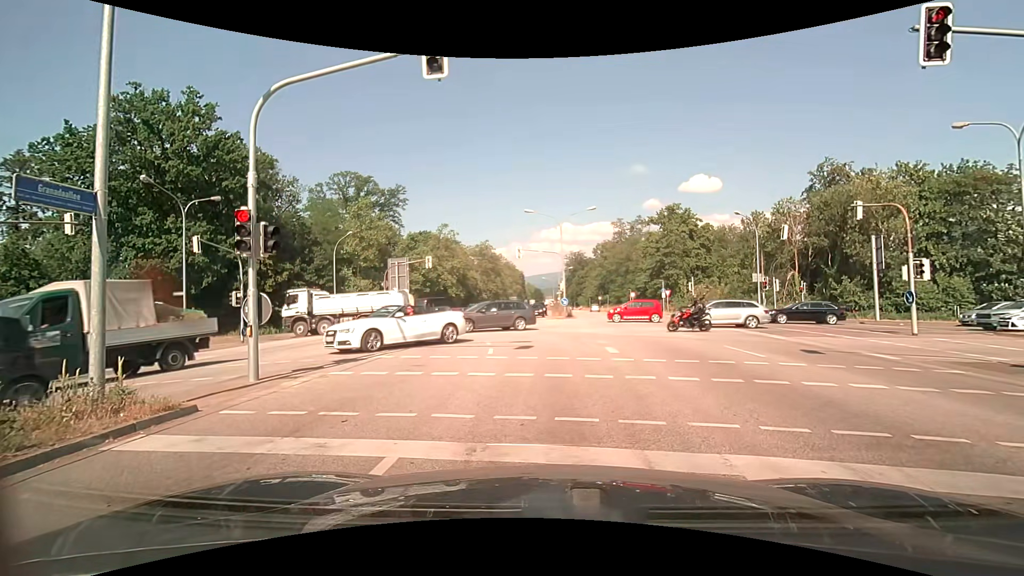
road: primary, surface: asphalt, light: Day
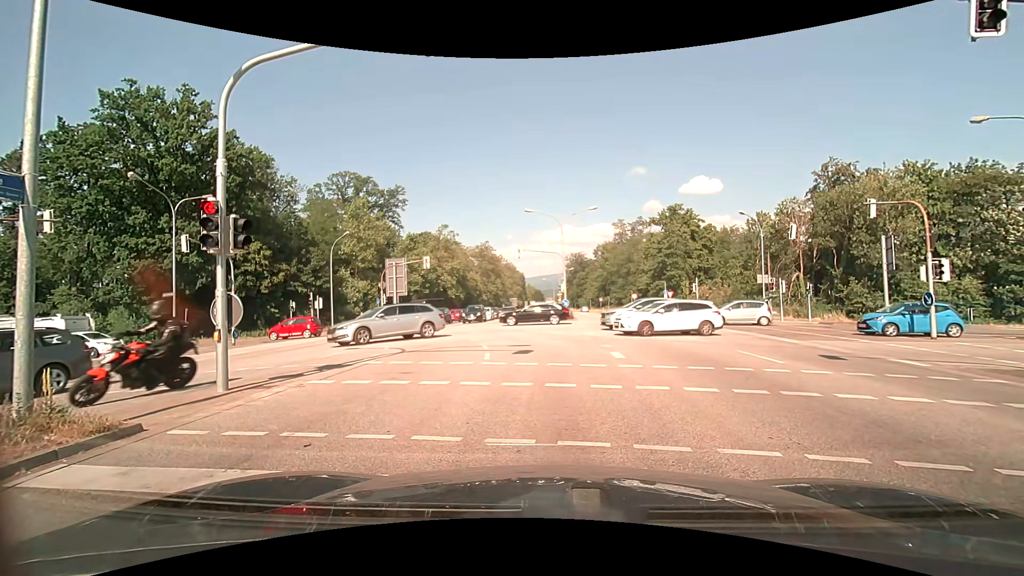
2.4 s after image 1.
(0.0, +1.0) m; 0°
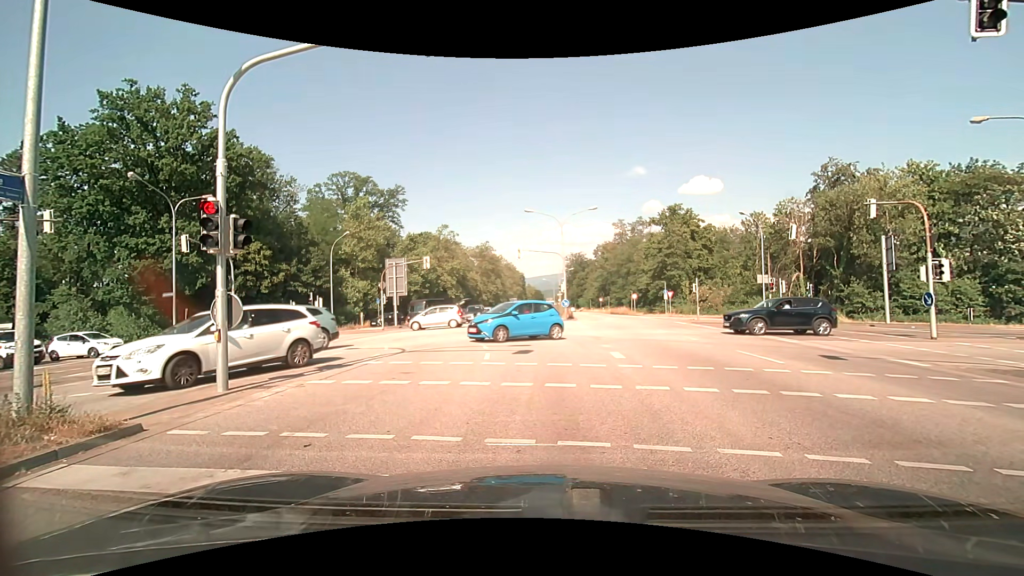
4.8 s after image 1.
(0.0, 0.0) m; 0°
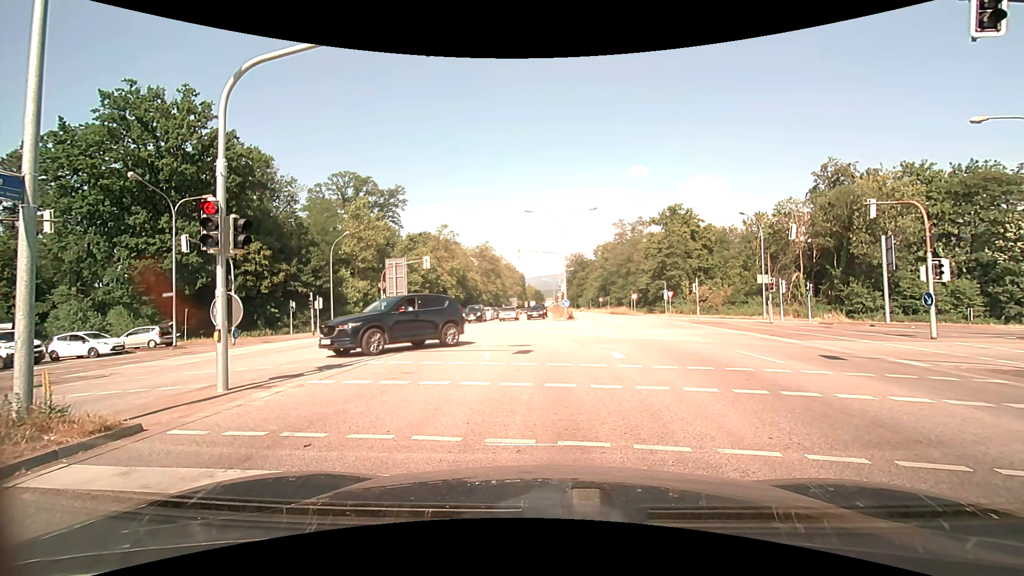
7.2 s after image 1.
(0.0, 0.0) m; 0°
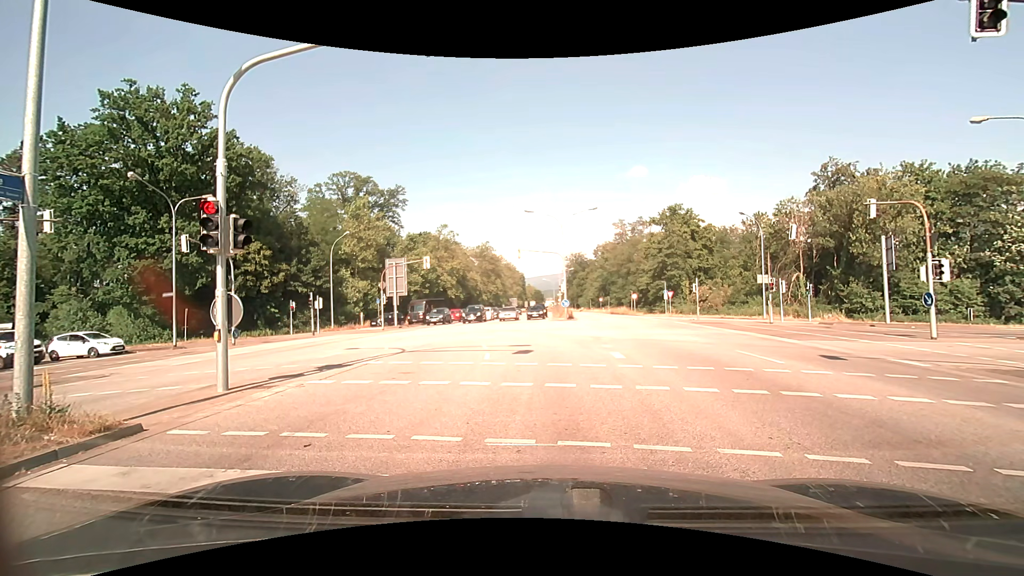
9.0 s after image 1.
(0.0, 0.0) m; 0°
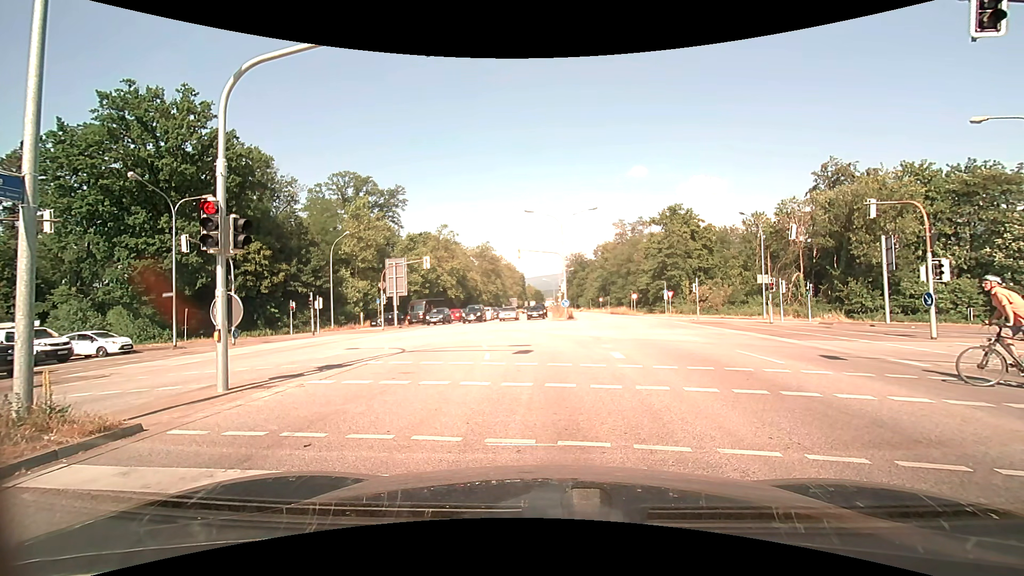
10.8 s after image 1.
(0.0, 0.0) m; 0°
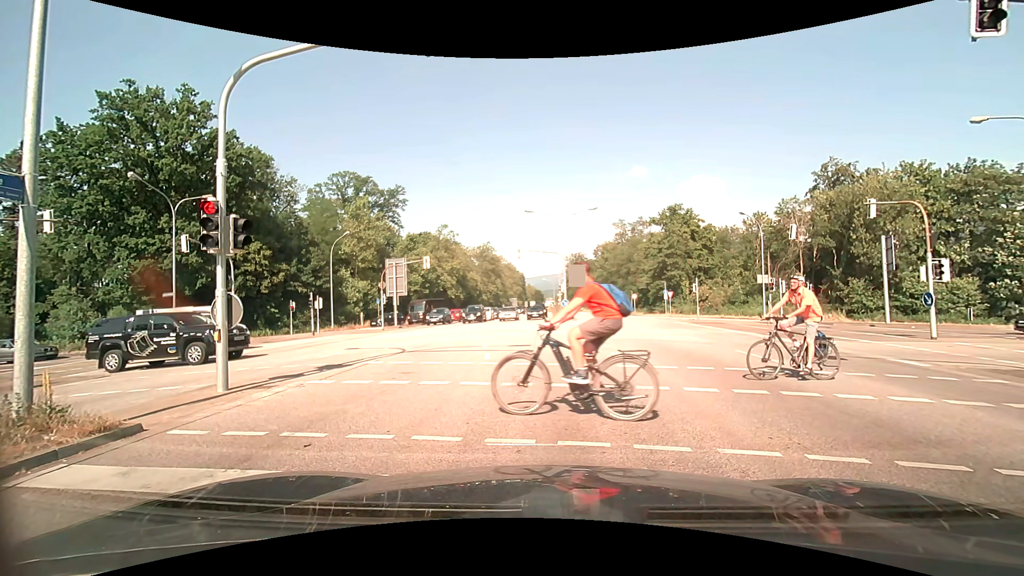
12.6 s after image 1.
(0.0, 0.0) m; 0°
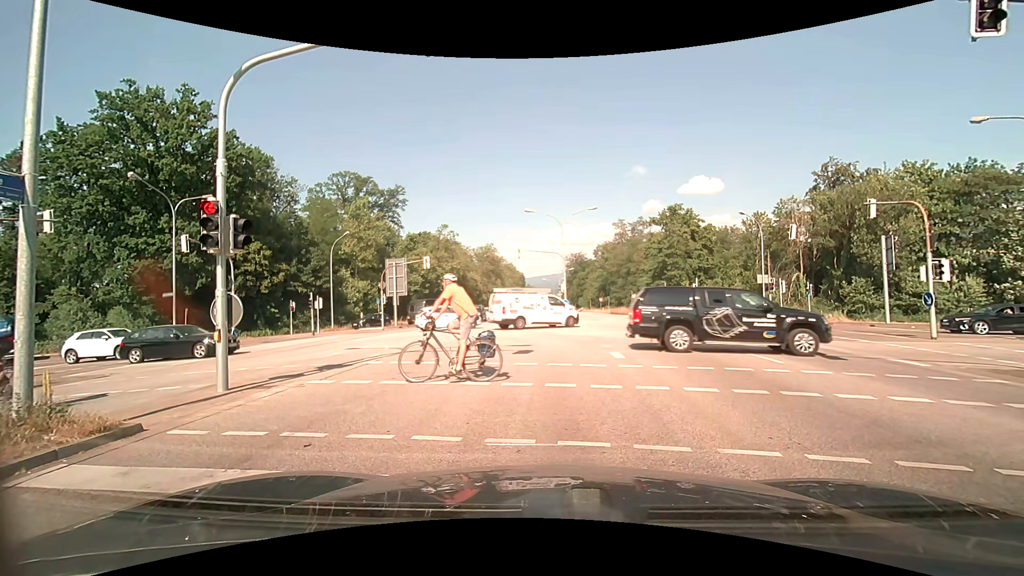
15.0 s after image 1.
(0.0, 0.0) m; 0°
